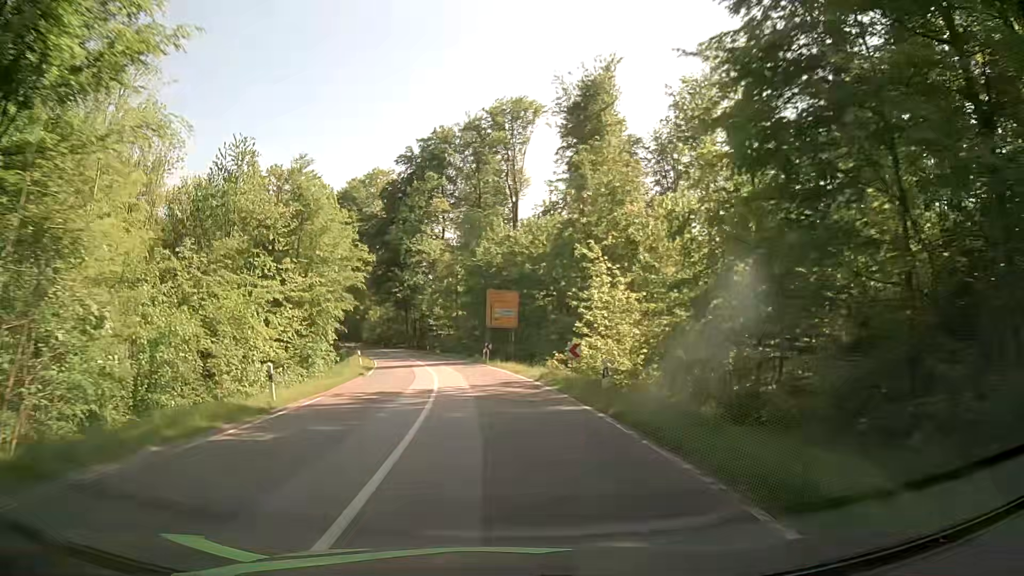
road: secondary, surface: asphalt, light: Day
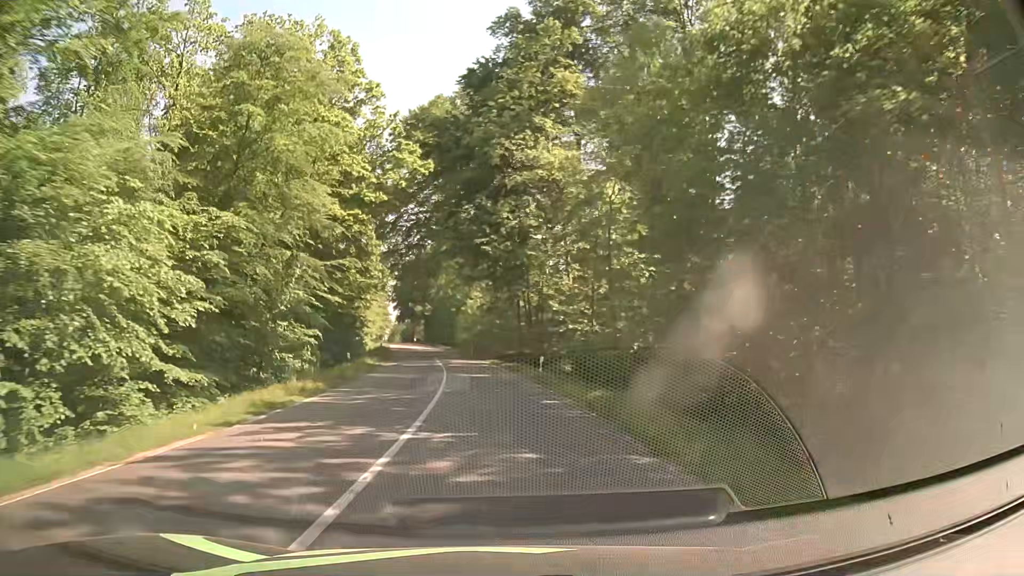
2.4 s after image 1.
(-4.2, +46.1) m; -11°
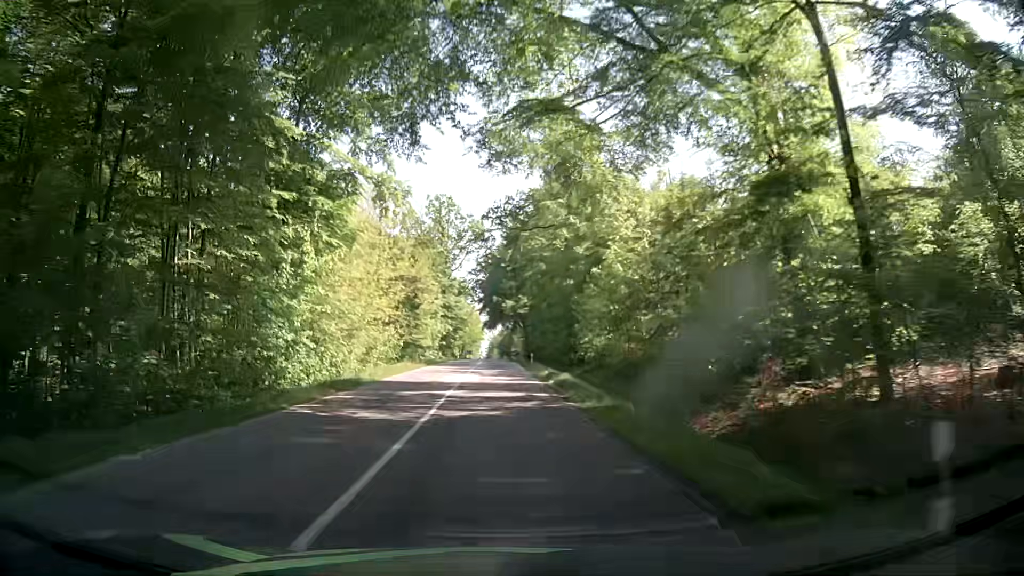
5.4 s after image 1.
(-5.2, +58.1) m; -10°
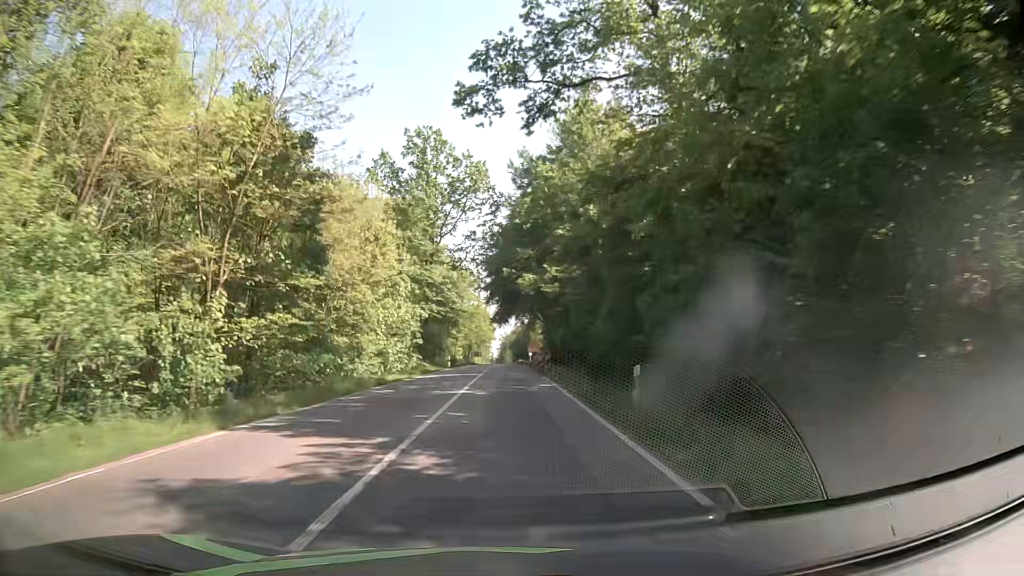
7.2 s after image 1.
(-0.1, +36.1) m; -1°
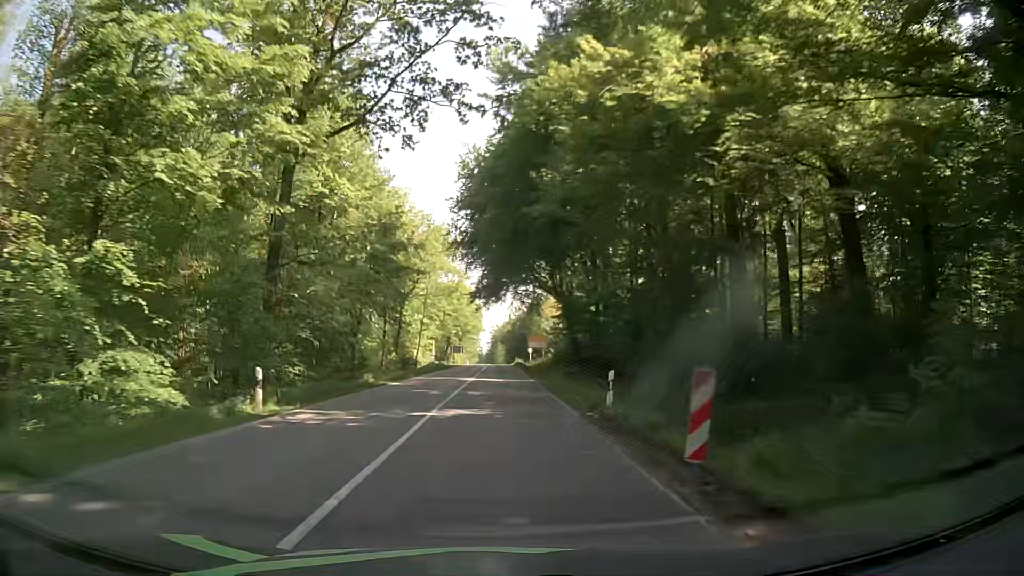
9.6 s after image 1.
(+0.2, +48.3) m; +1°
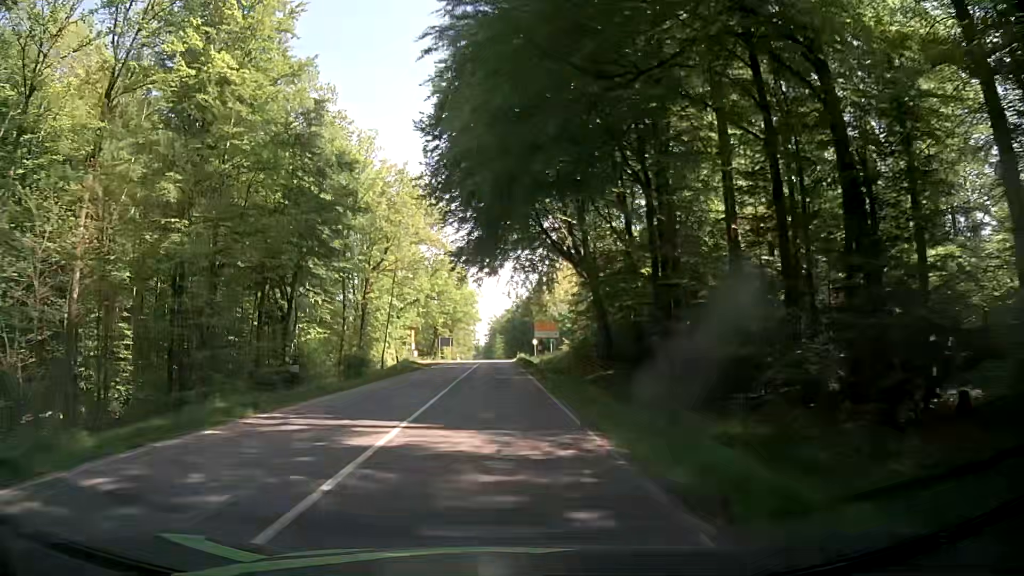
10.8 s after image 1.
(+0.1, +24.4) m; 0°
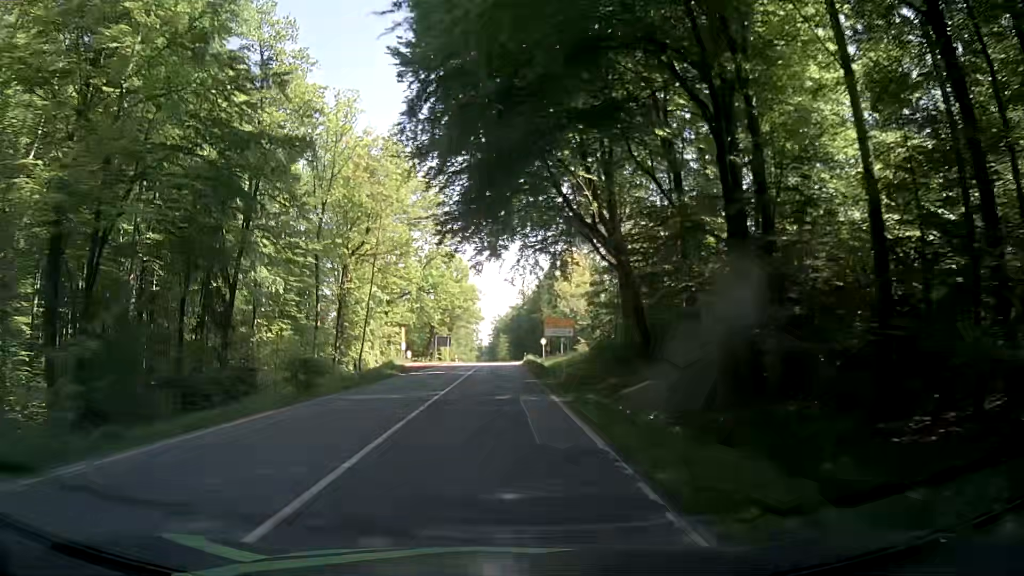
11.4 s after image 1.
(+0.1, +12.3) m; -1°
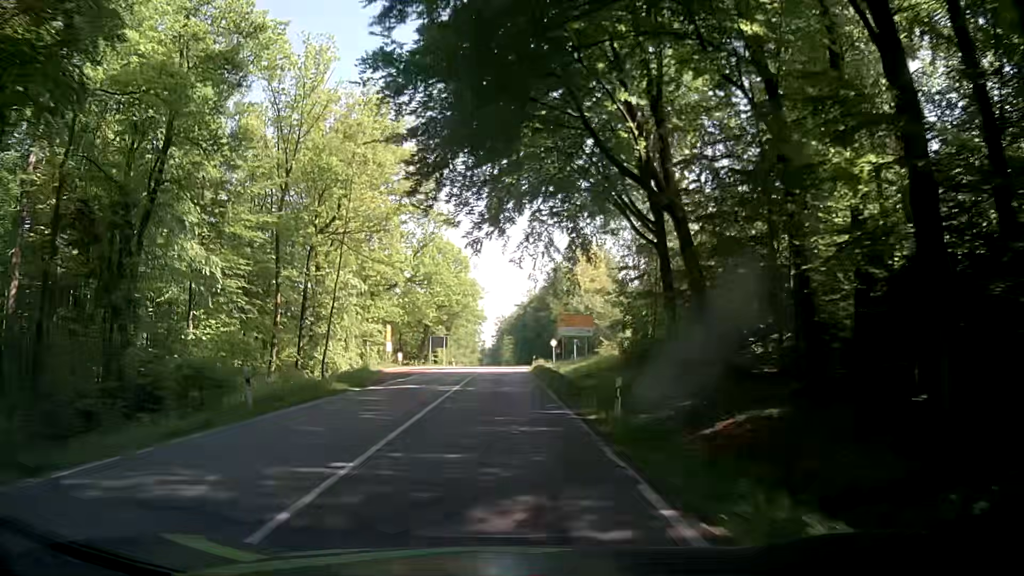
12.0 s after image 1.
(0.0, +12.4) m; 0°
(0, +10) (0, +20) (0, +30) (0, +40) (0, +50) (0, +60) (0, +70) (0, +80) (0, +90) (0, +100) m
